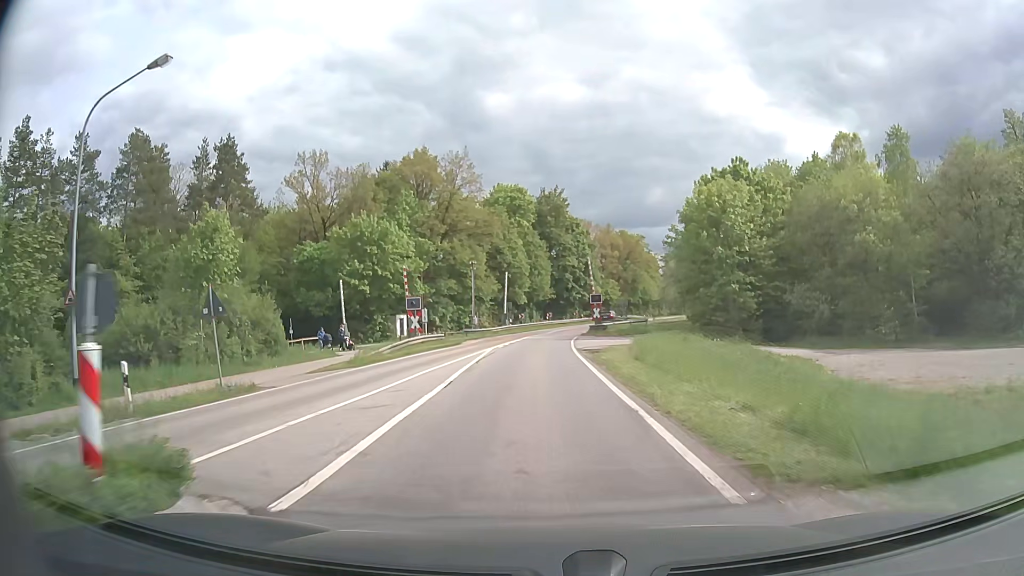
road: secondary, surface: asphalt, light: Day
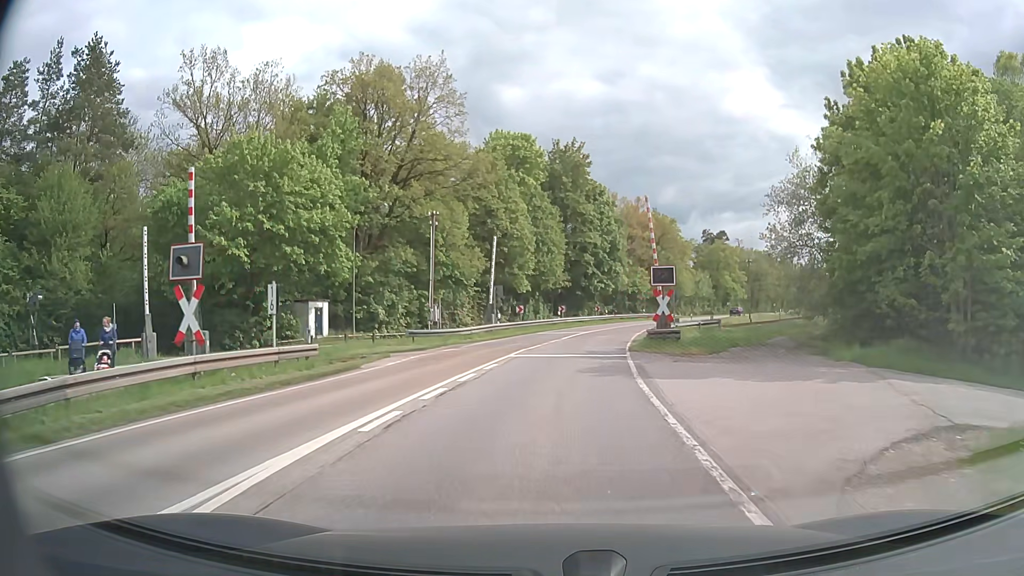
(-0.2, +26.4) m; -1°
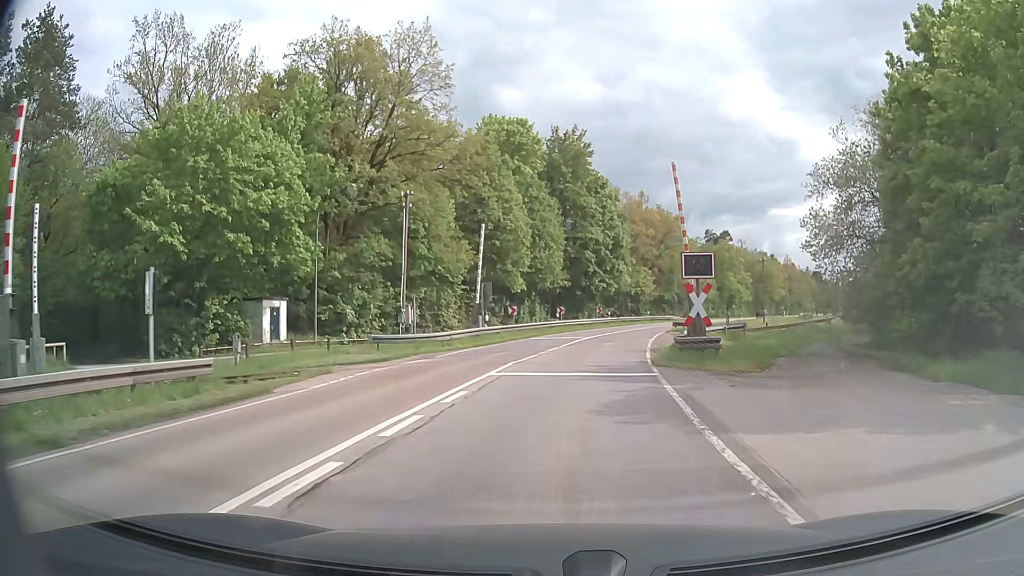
(0.0, +6.3) m; 0°
